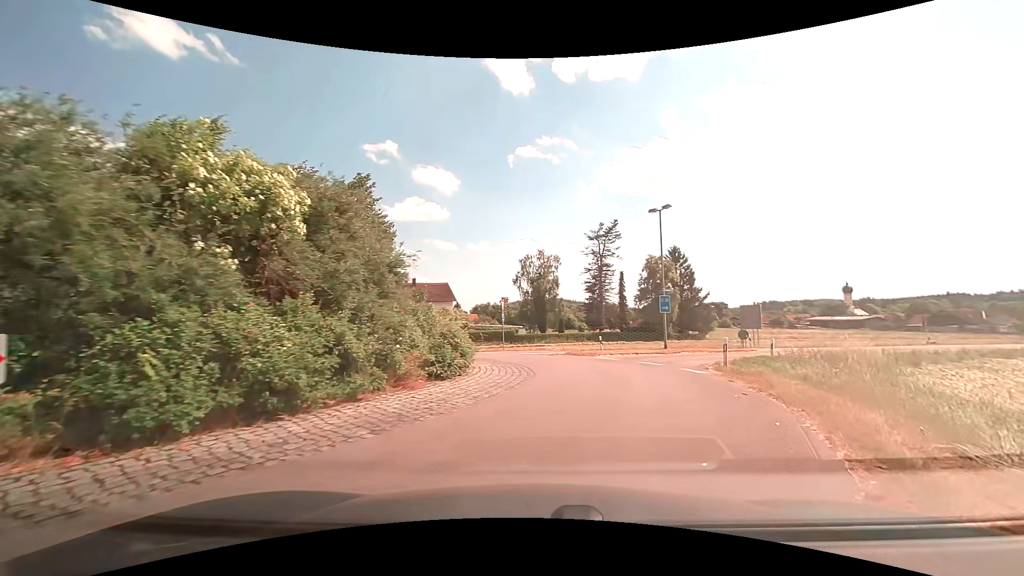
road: tertiary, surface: asphalt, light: Day
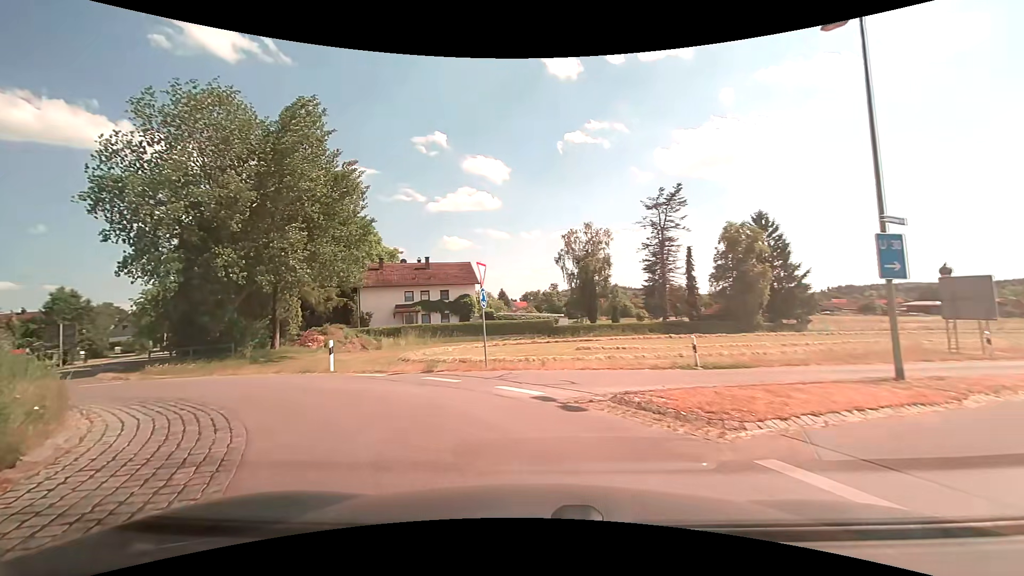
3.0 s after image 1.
(+1.3, +16.5) m; -6°
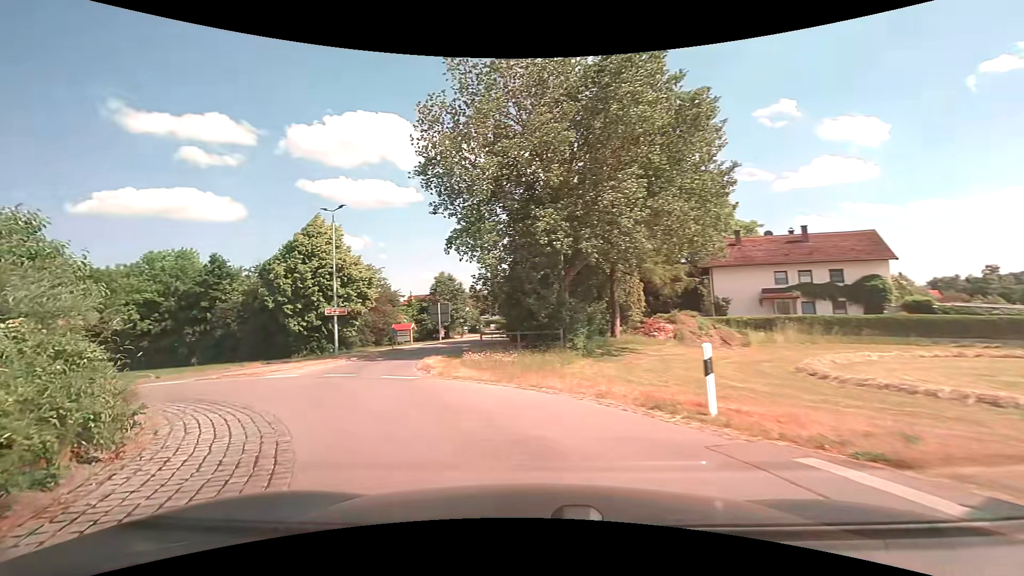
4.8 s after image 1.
(-3.2, +9.5) m; -38°
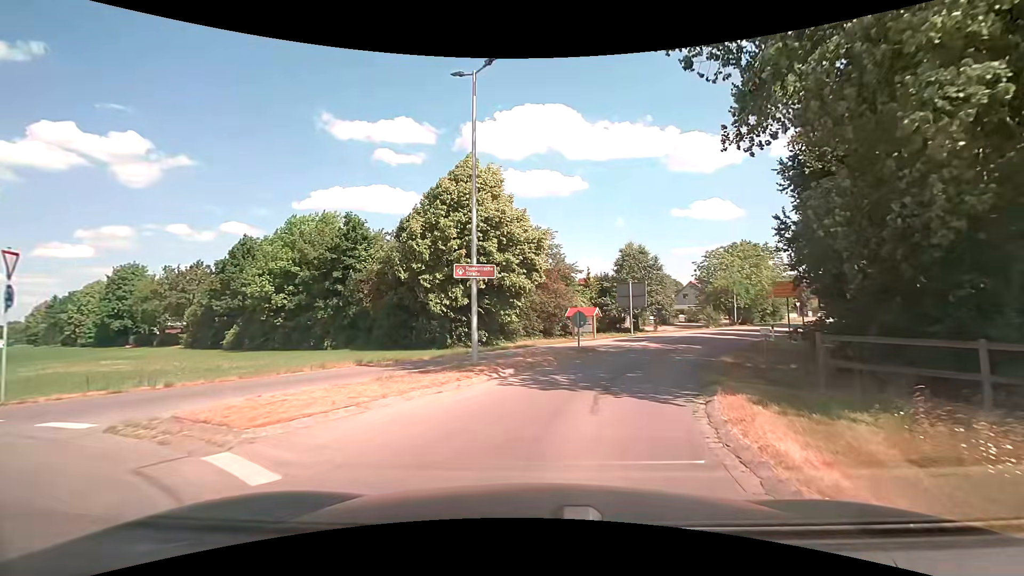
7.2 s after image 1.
(-4.3, +14.1) m; -18°
